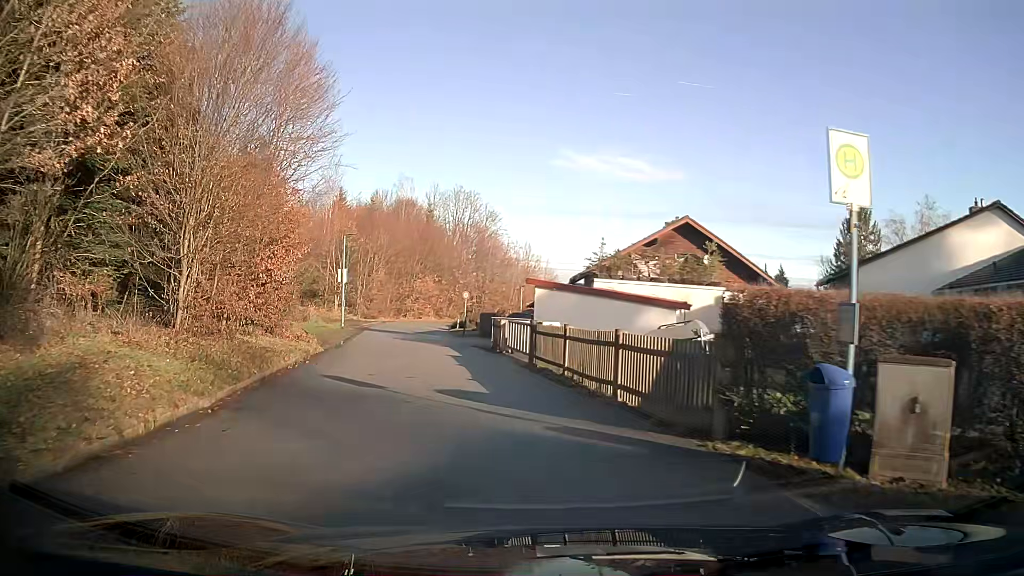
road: residential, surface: asphalt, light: Day
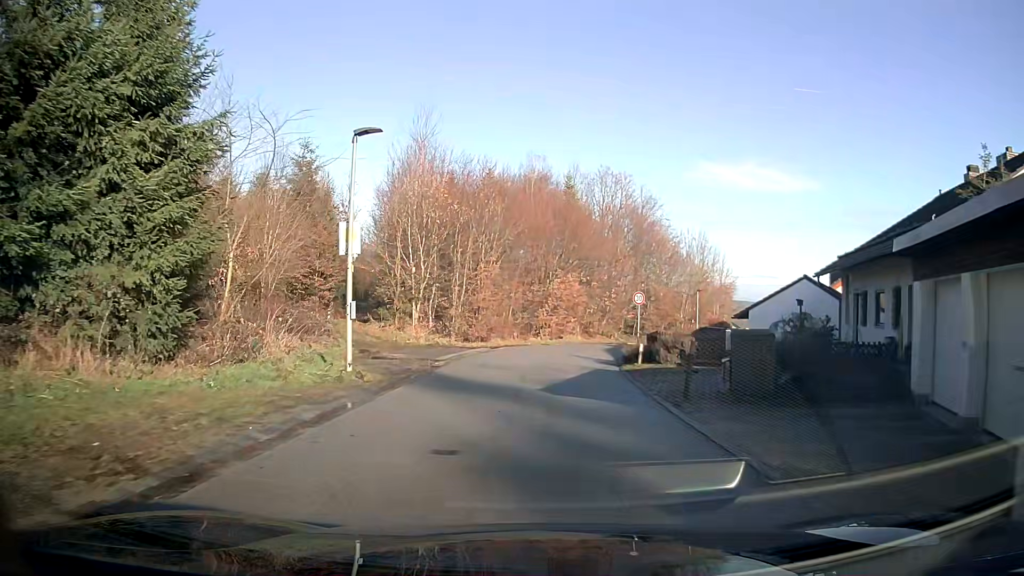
(-2.9, +22.9) m; -9°
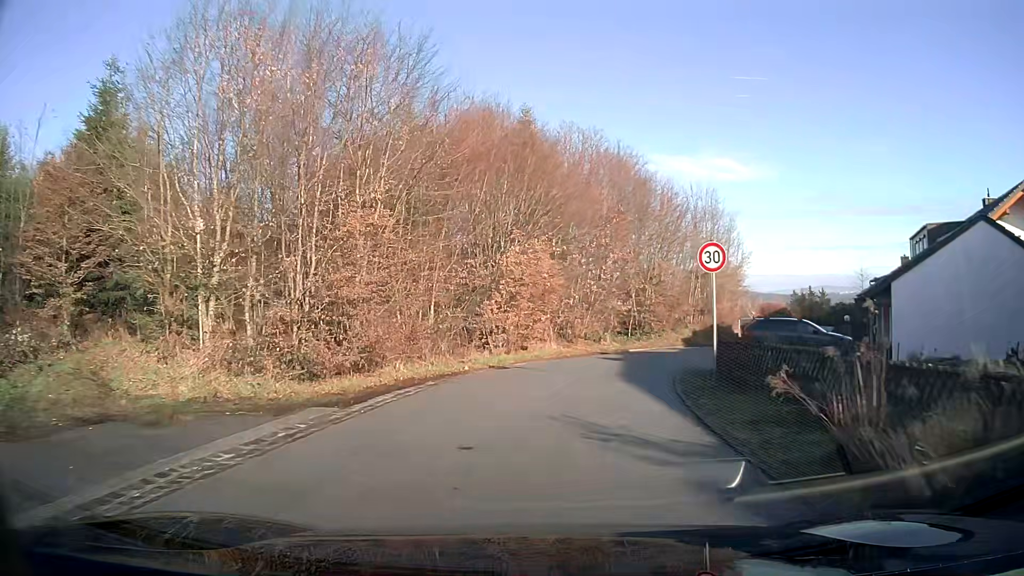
(+0.5, +18.4) m; +5°
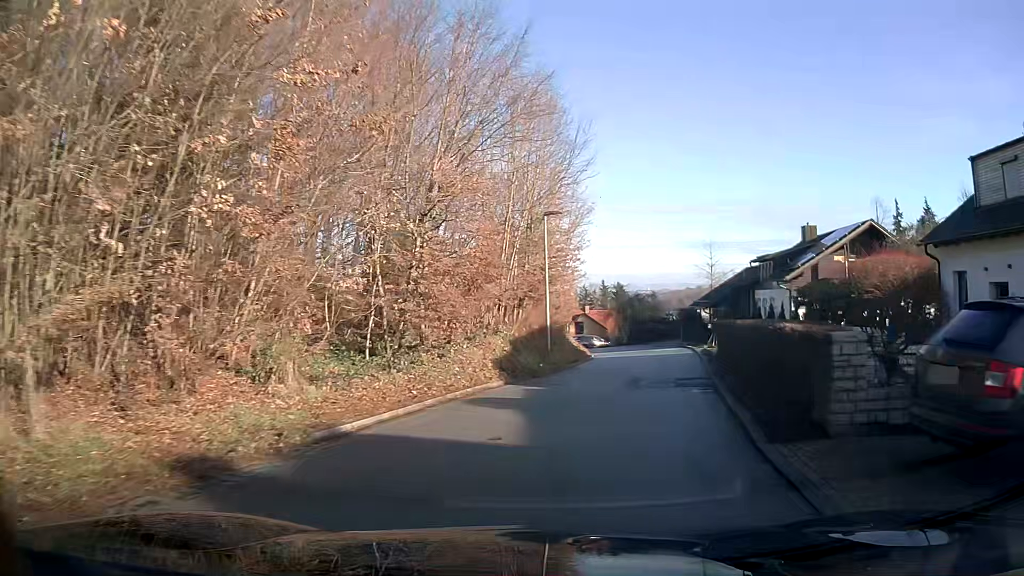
(+3.6, +22.8) m; +20°
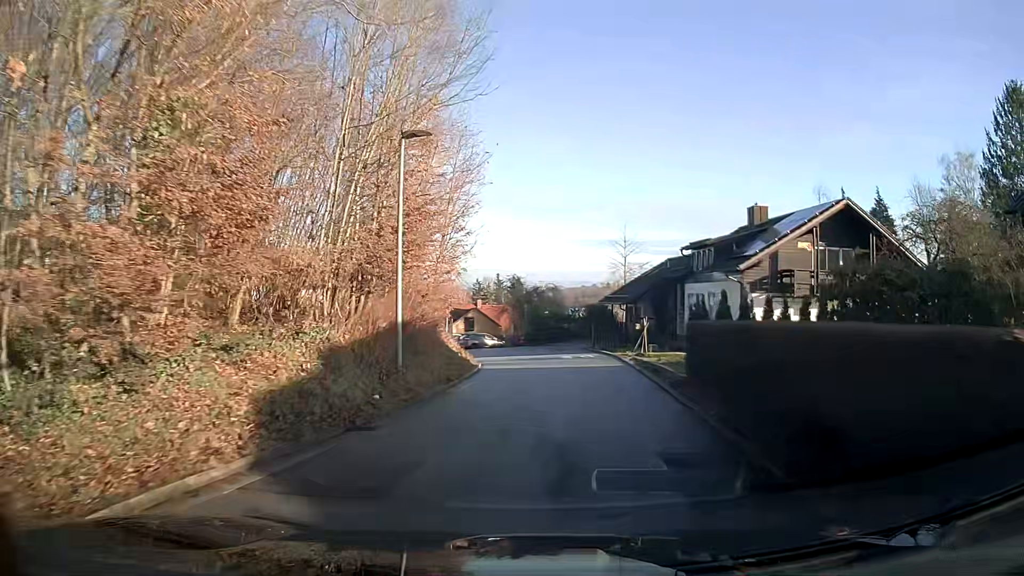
(+0.7, +9.2) m; +8°
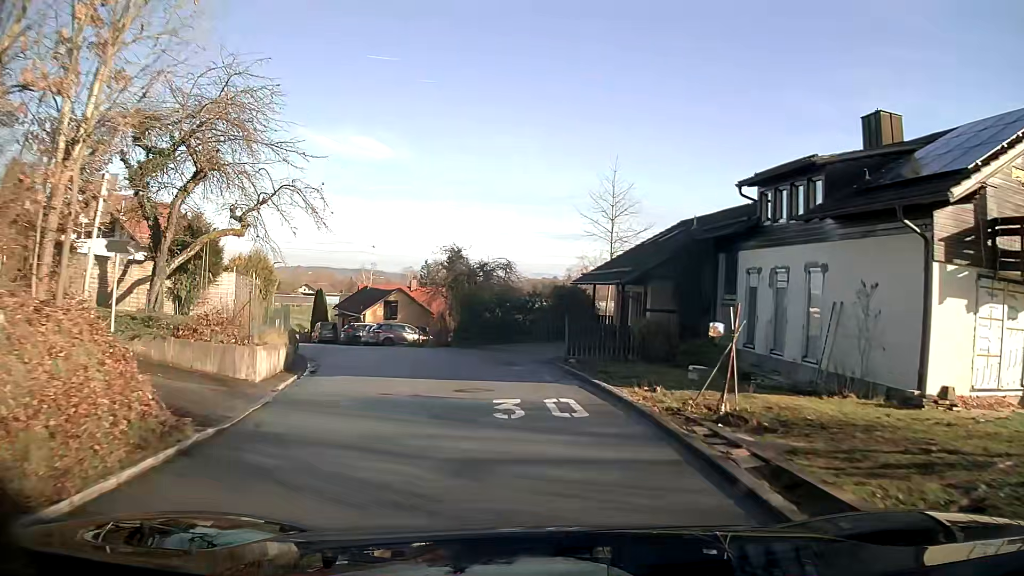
(+0.7, +18.8) m; +2°
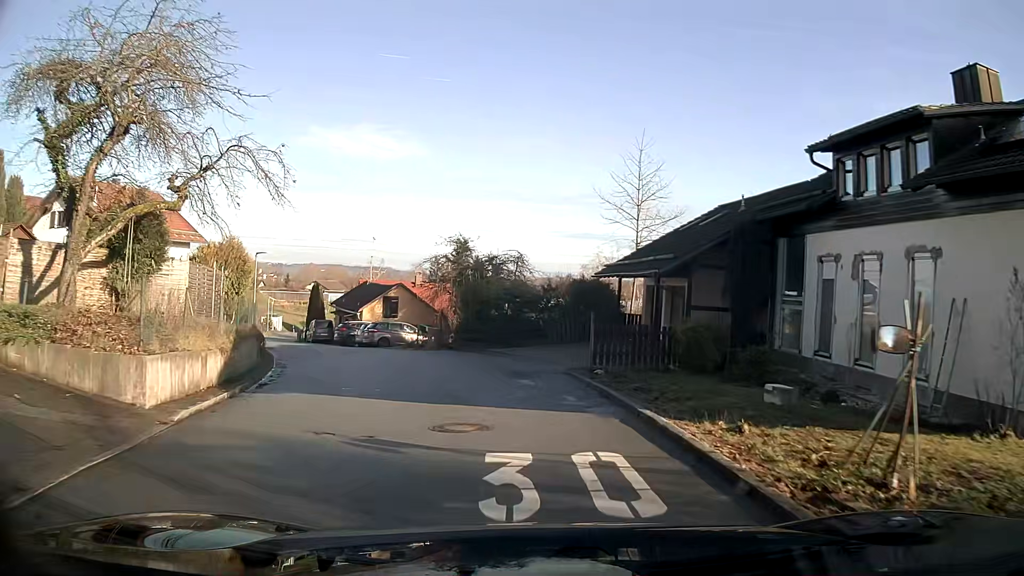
(-0.1, +4.8) m; -2°
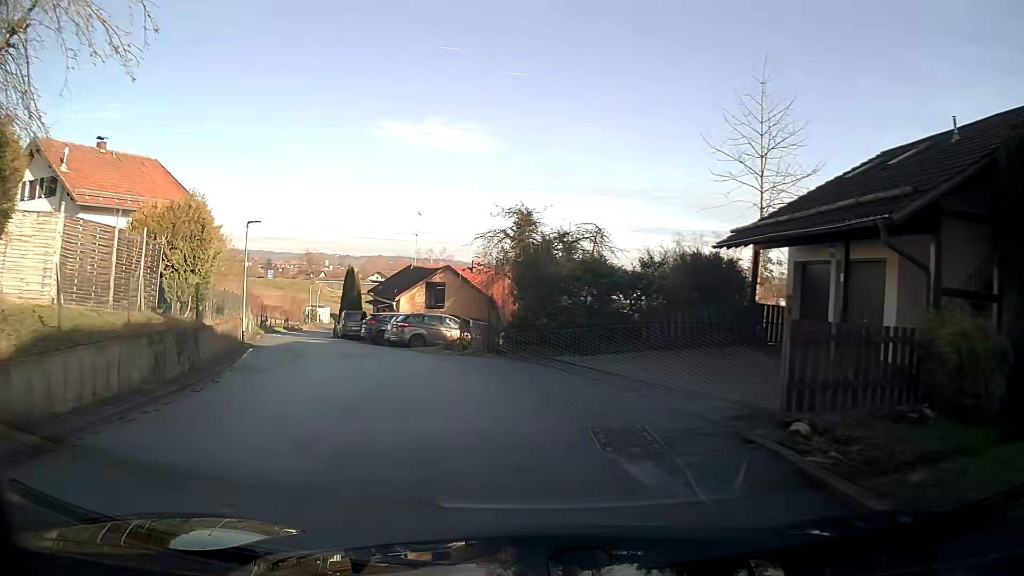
(-0.5, +9.5) m; -8°
(-1, +10) (-4, +19) (-8, +29) (-11, +38) (-14, +48) (-16, +57) (-17, +67) (-18, +77) (-18, +87) (-18, +97) m
